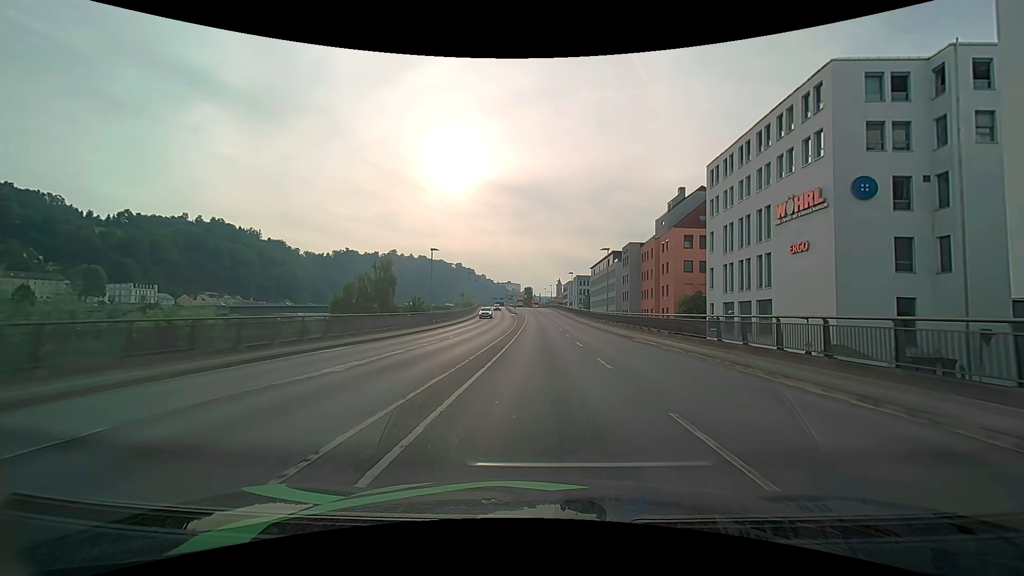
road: primary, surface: asphalt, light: Day
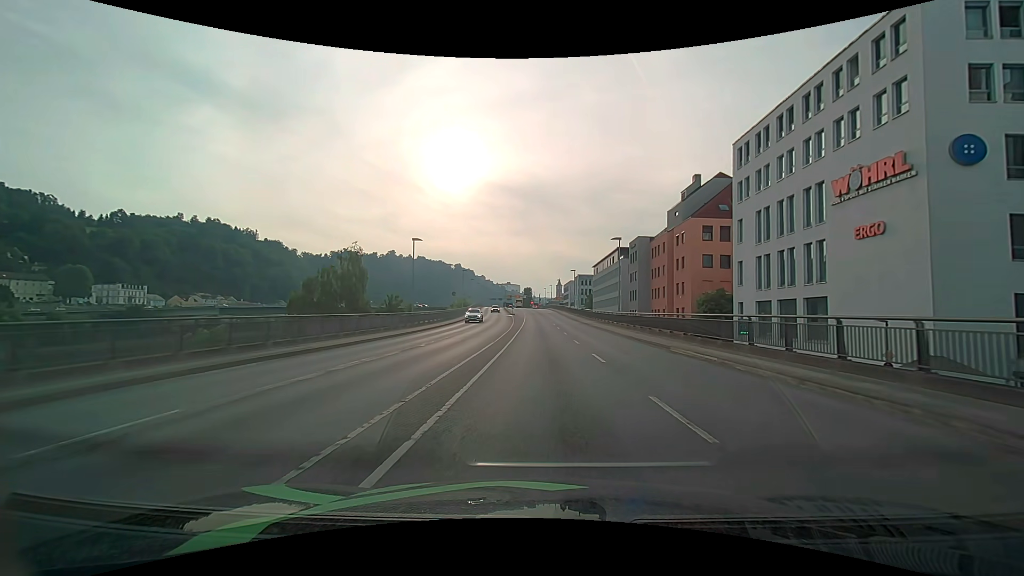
(0.0, +7.6) m; 0°
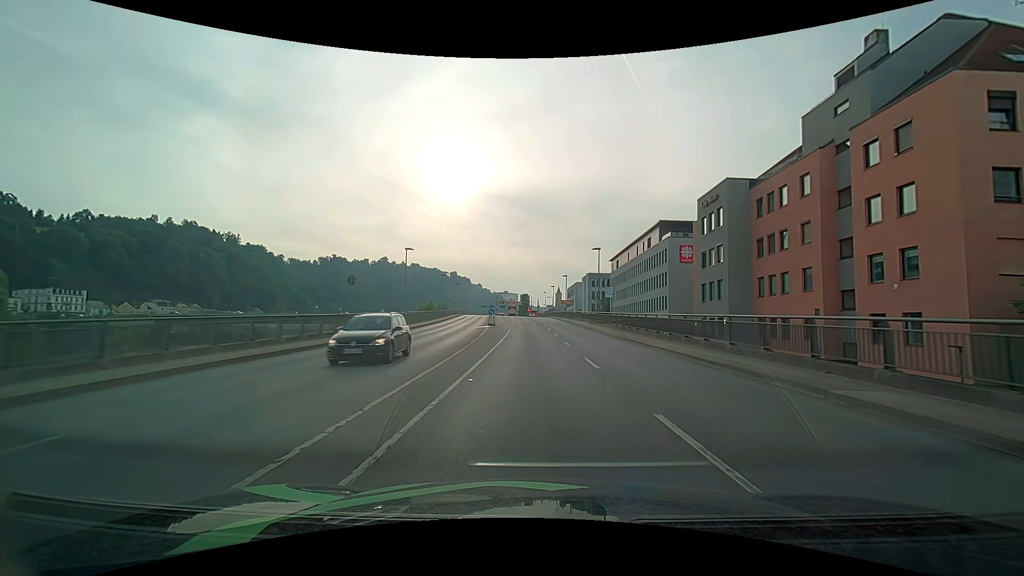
(0.0, +37.7) m; 0°
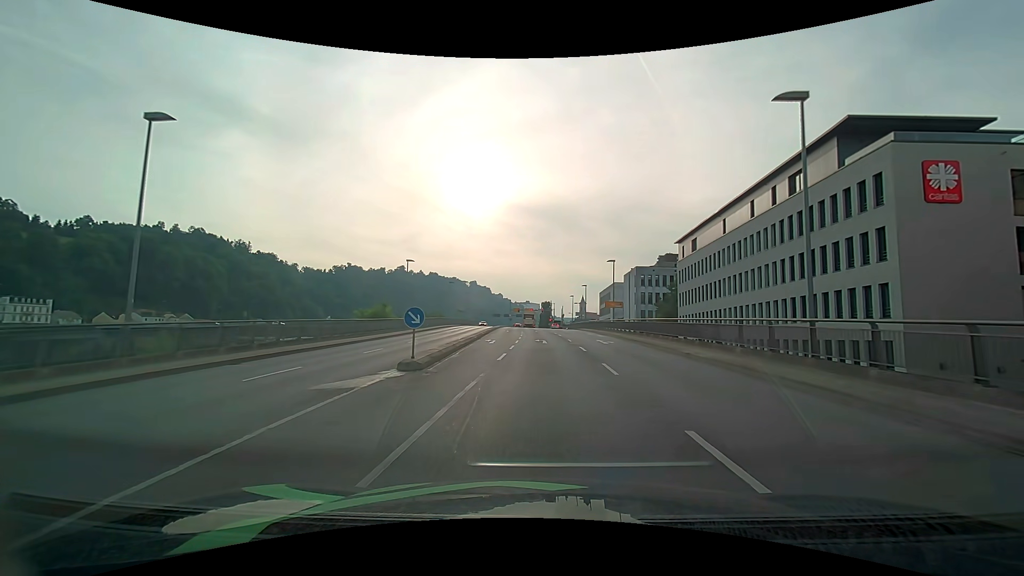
(-0.6, +36.7) m; -2°
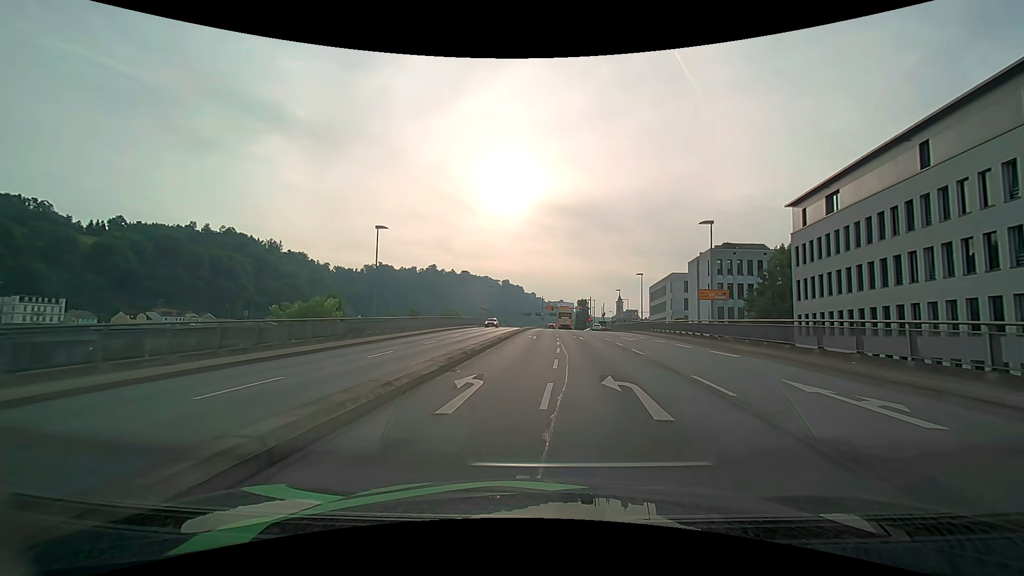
(-0.8, +21.1) m; -4°
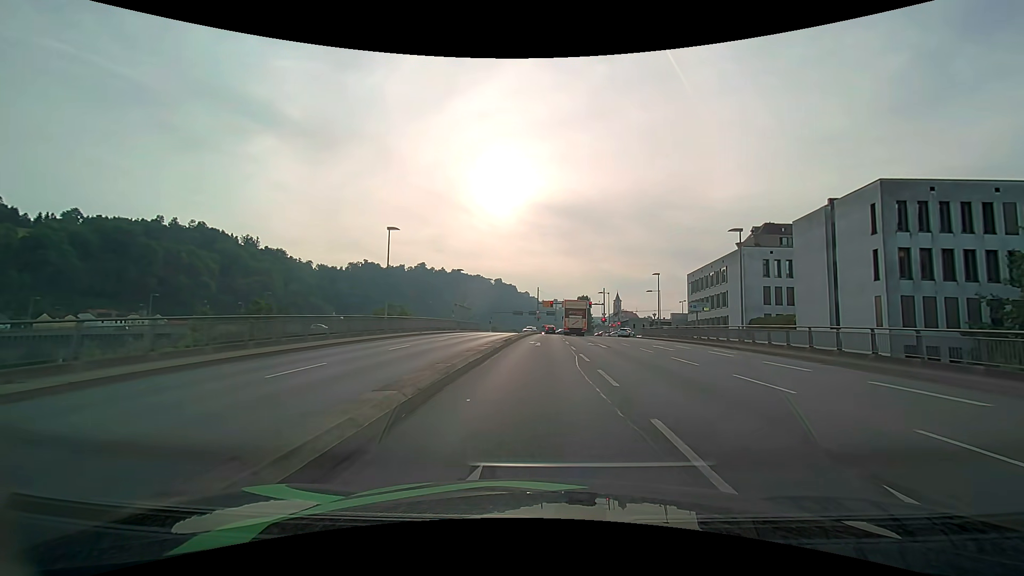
(-0.1, +33.9) m; +1°
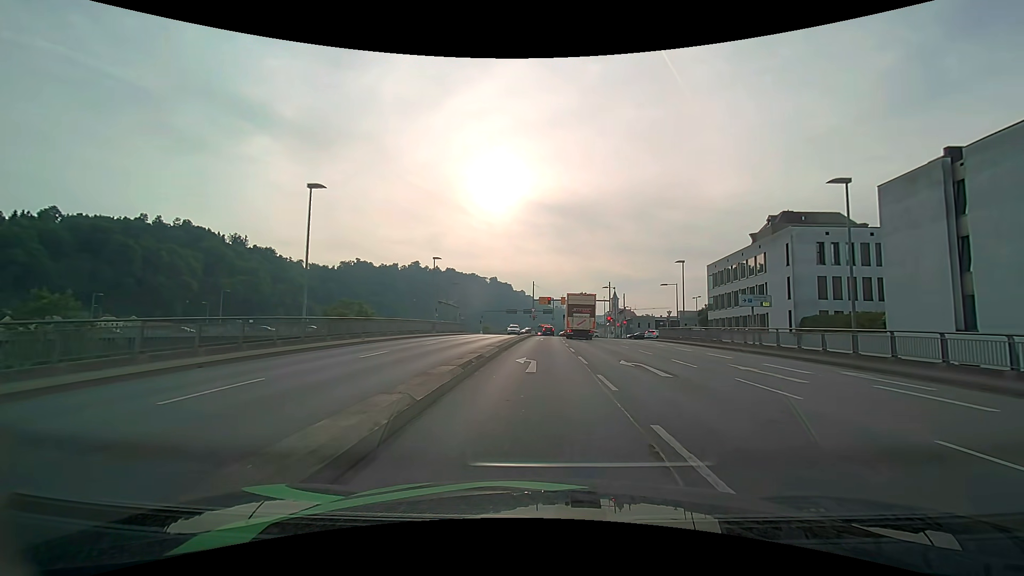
(0.0, +12.1) m; 0°
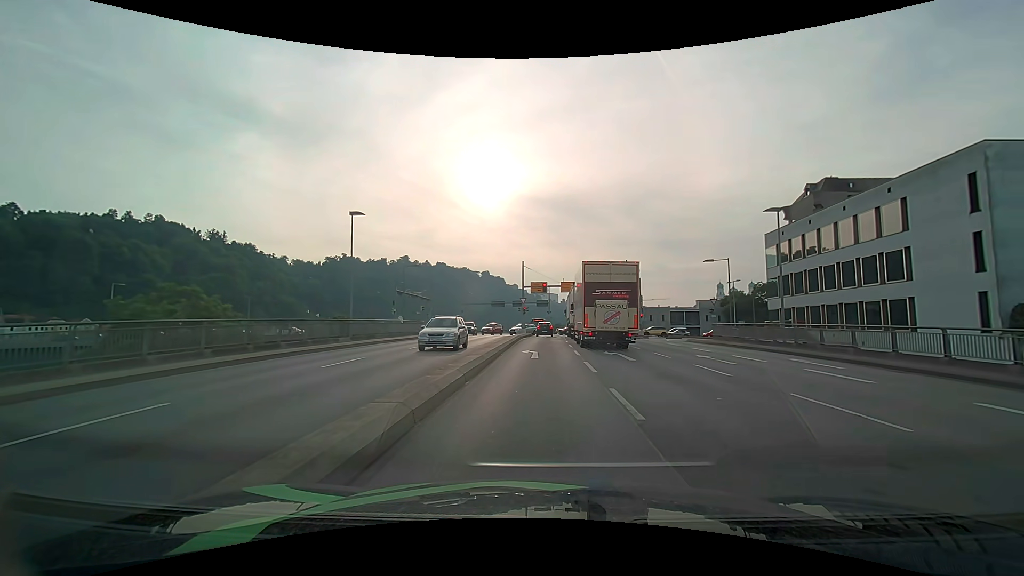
(+0.2, +20.7) m; +1°
